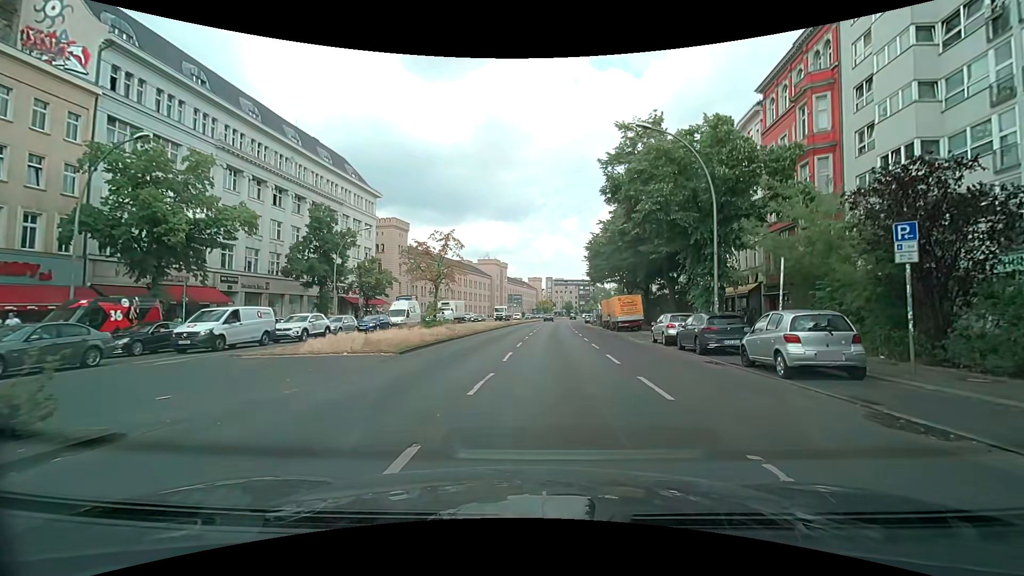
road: primary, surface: asphalt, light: Day
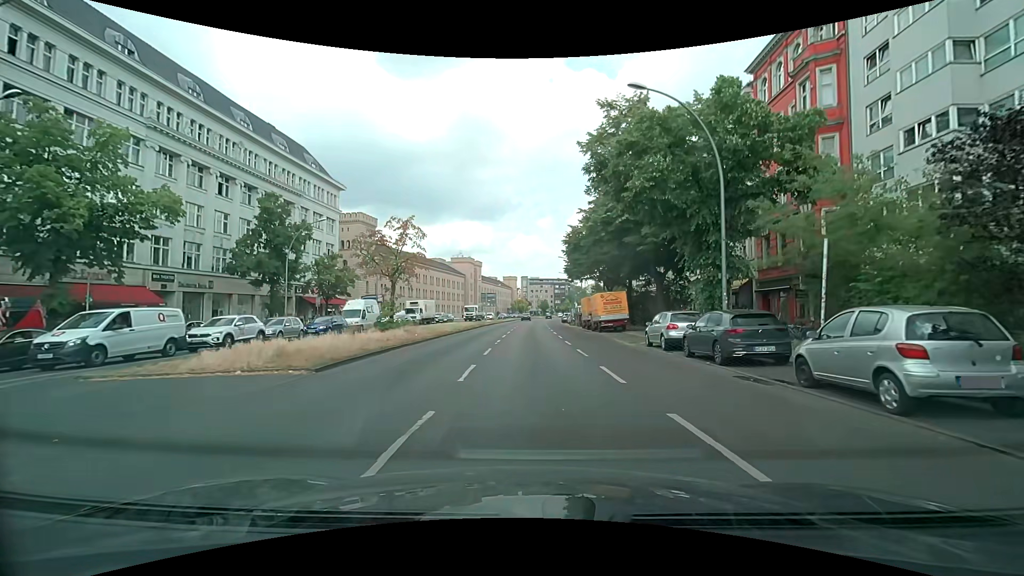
(+0.1, +4.4) m; +3°
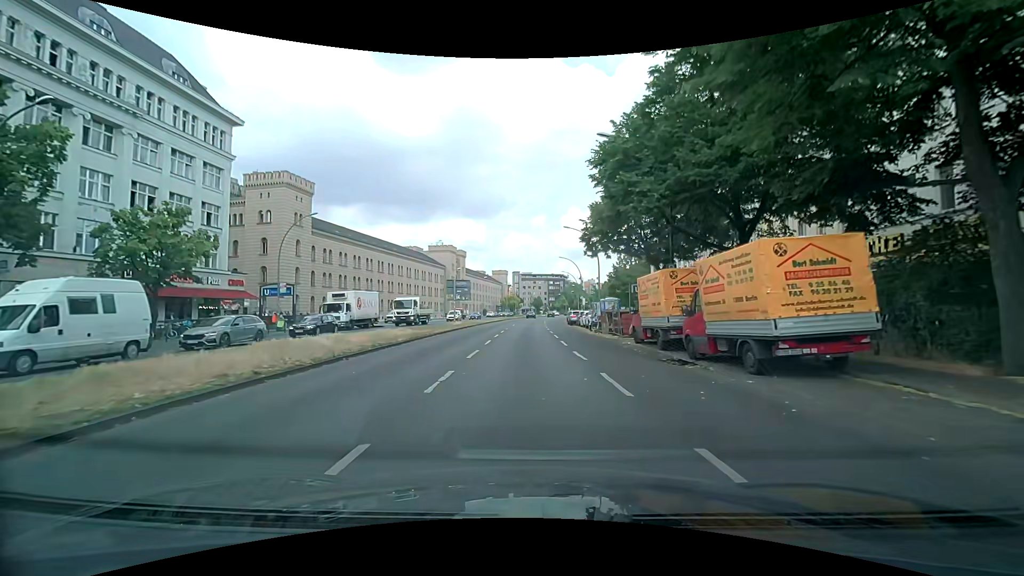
(+0.3, +26.2) m; +1°
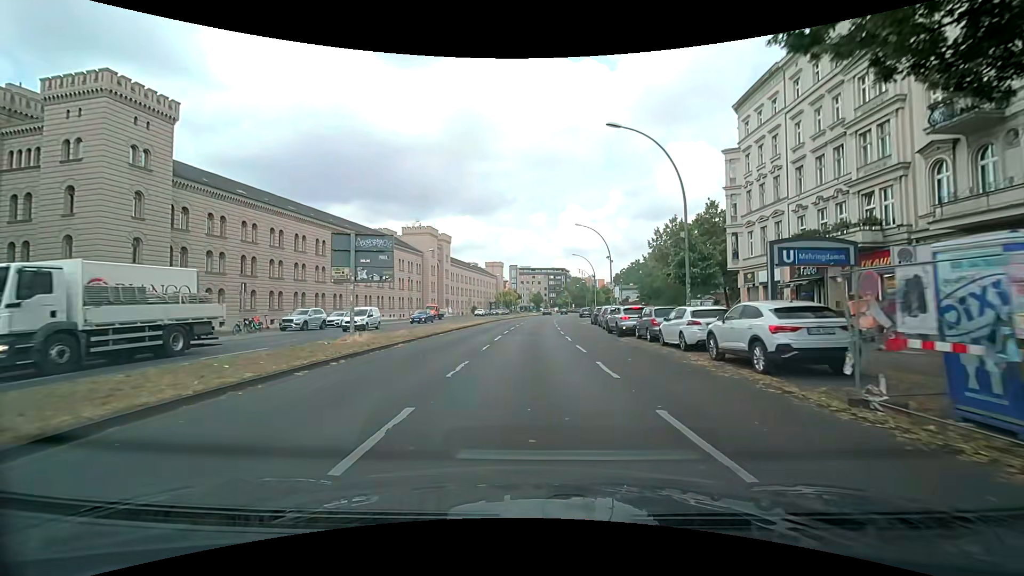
(-0.1, +28.6) m; 0°
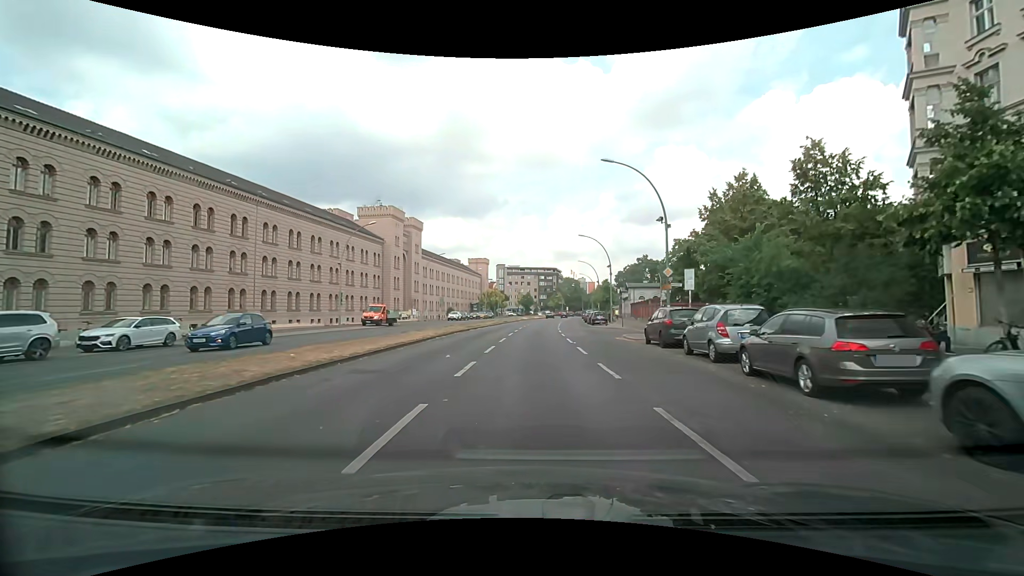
(0.0, +23.7) m; +1°
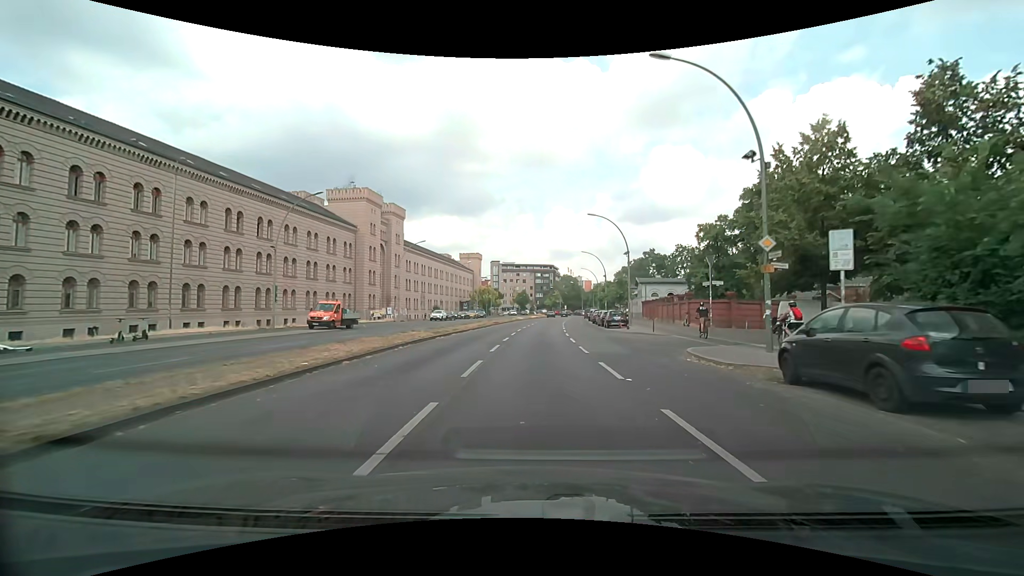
(0.0, +12.1) m; 0°
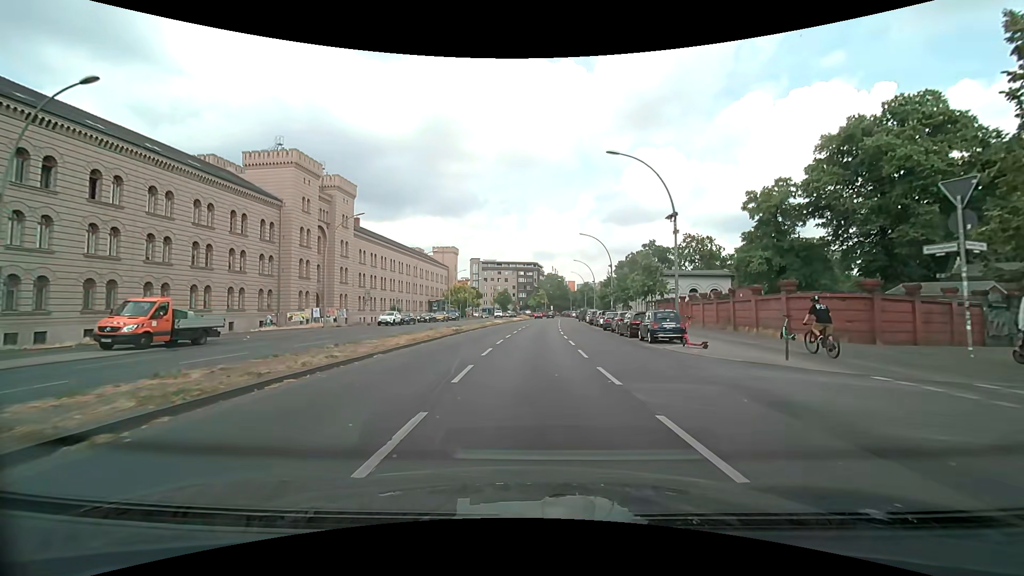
(+0.3, +18.4) m; +2°
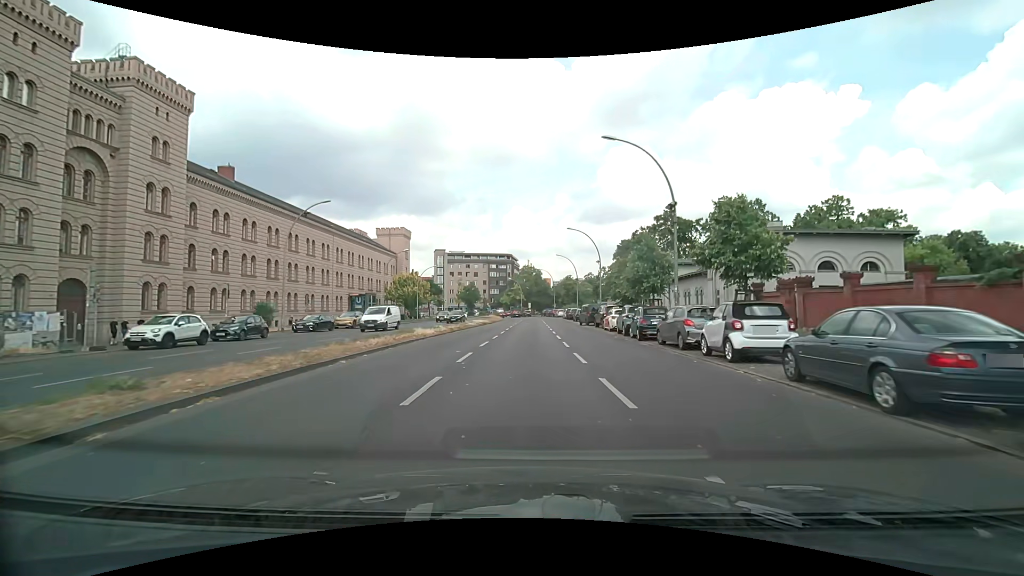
(+0.8, +31.4) m; +3°
(0, +10) (0, +20) (0, +30) (+1, +40) (+1, +50) (+1, +60) (+1, +70) (+1, +80) (+1, +90) (0, +100) m
